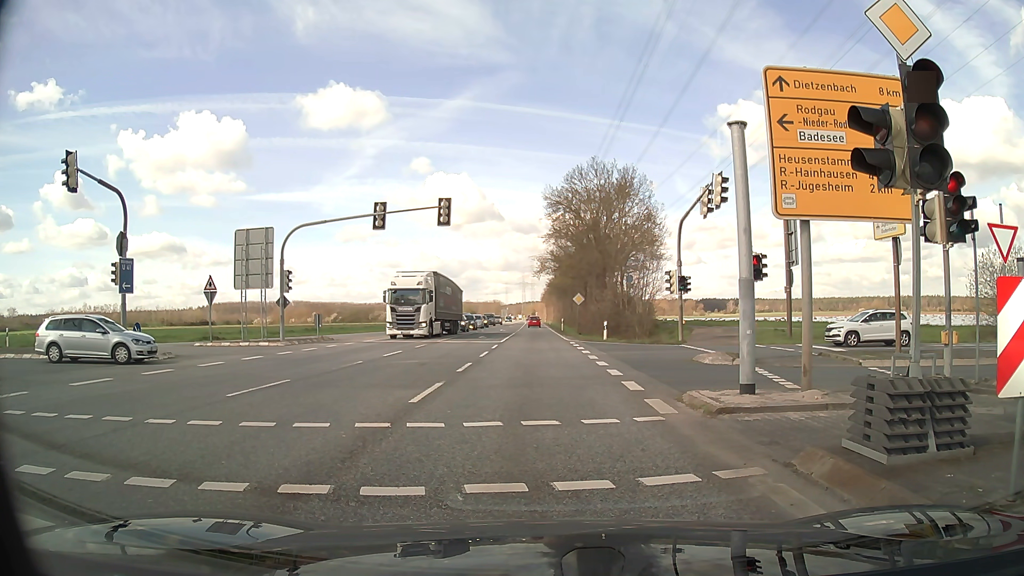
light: Day
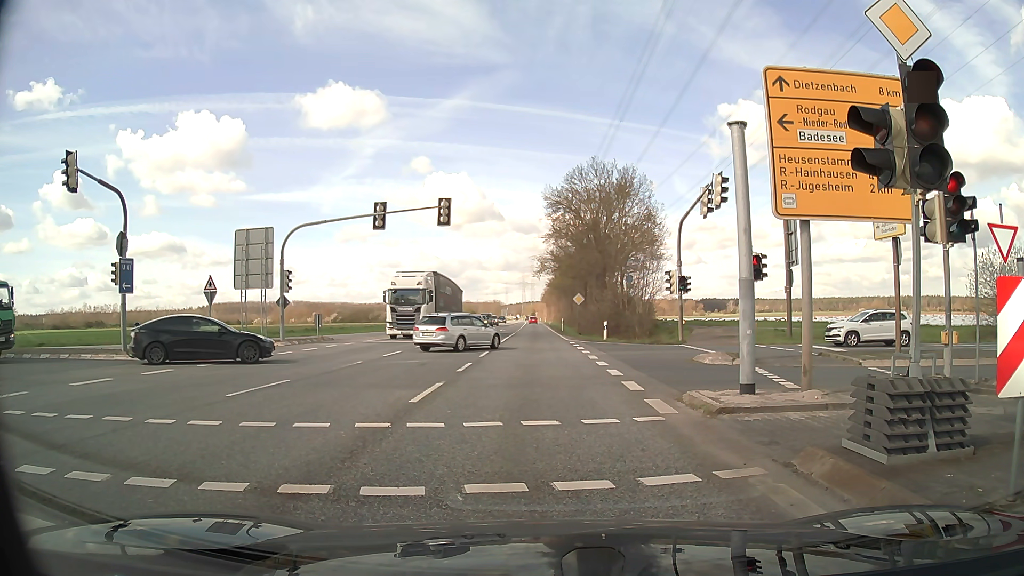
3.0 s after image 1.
(0.0, 0.0) m; 0°
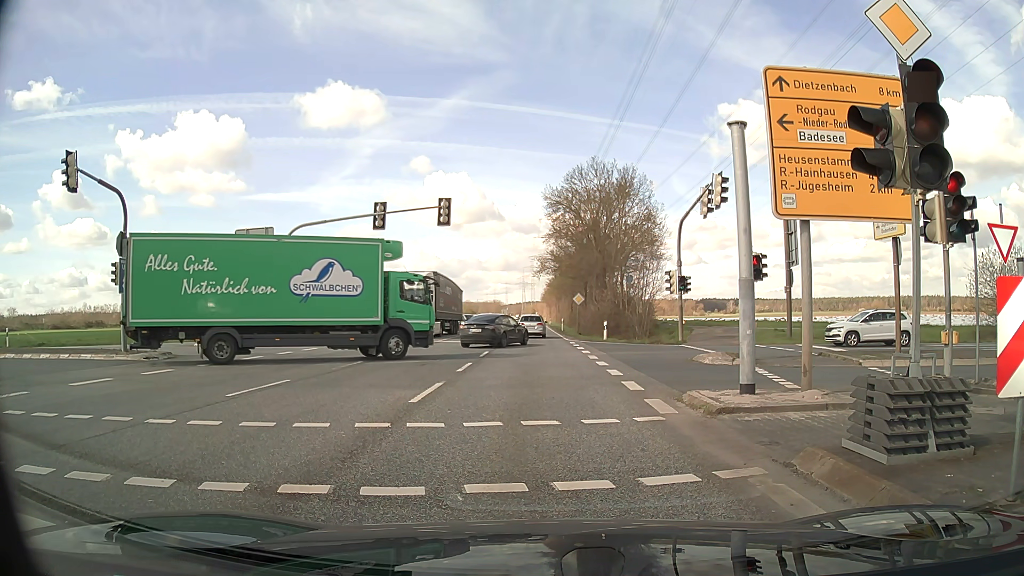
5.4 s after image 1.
(0.0, 0.0) m; 0°
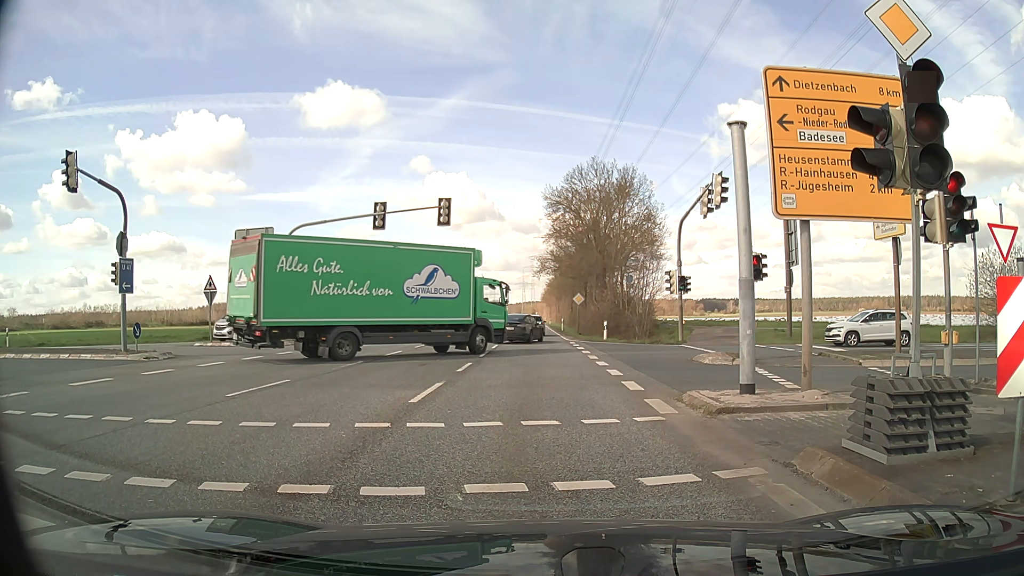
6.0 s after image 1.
(0.0, 0.0) m; 0°
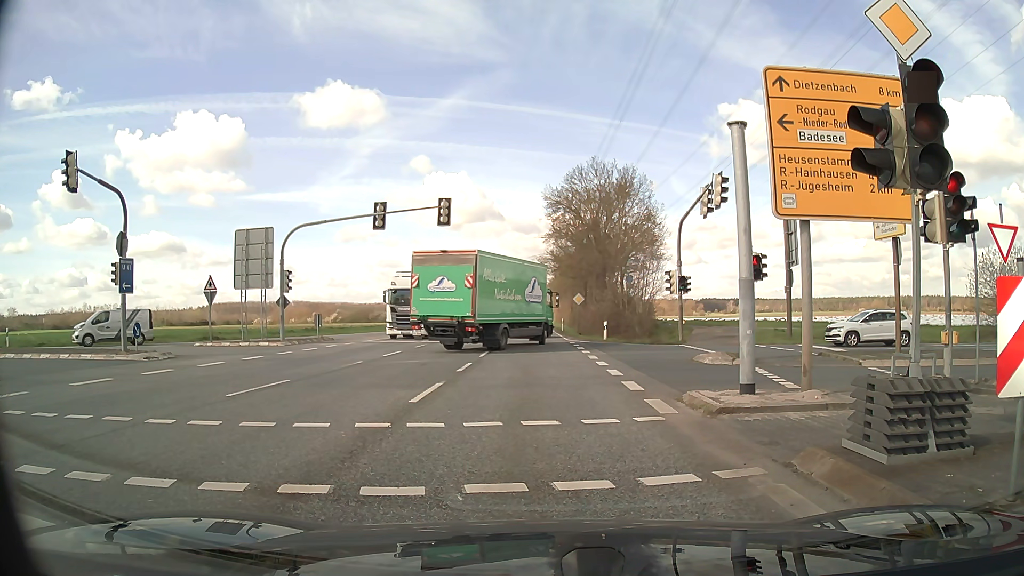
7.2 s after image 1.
(0.0, 0.0) m; 0°
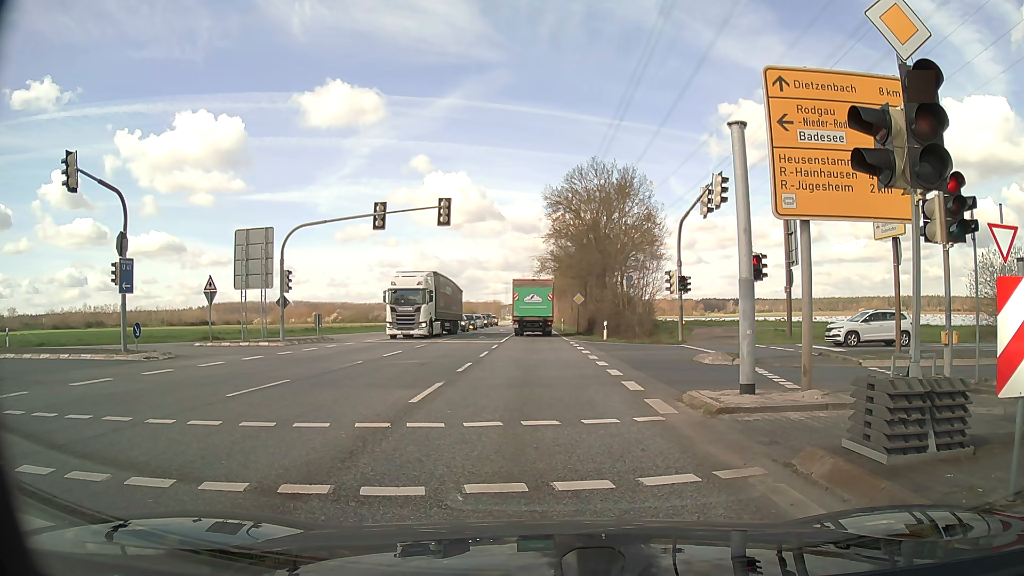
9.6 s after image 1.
(0.0, 0.0) m; 0°
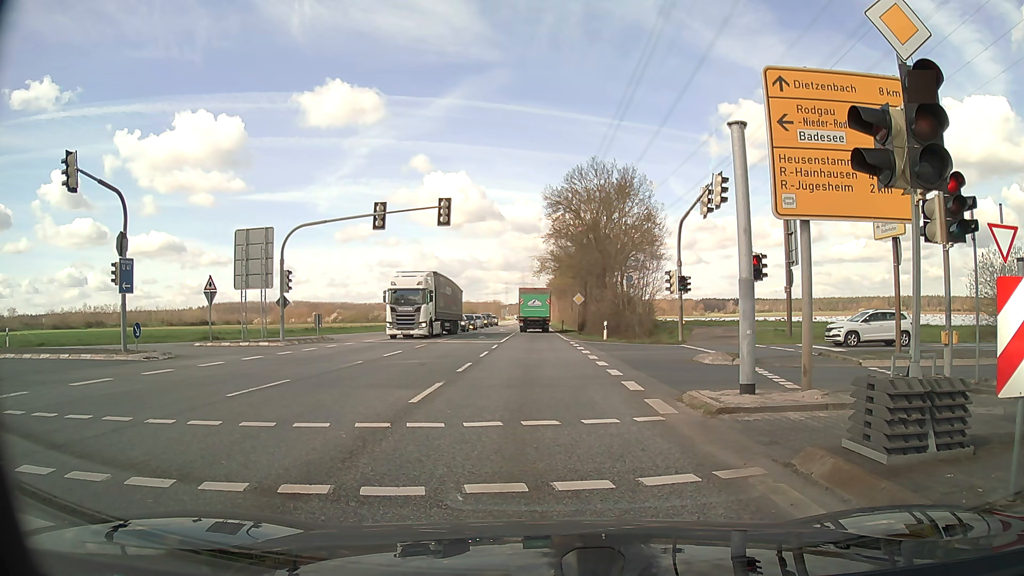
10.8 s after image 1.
(0.0, 0.0) m; 0°
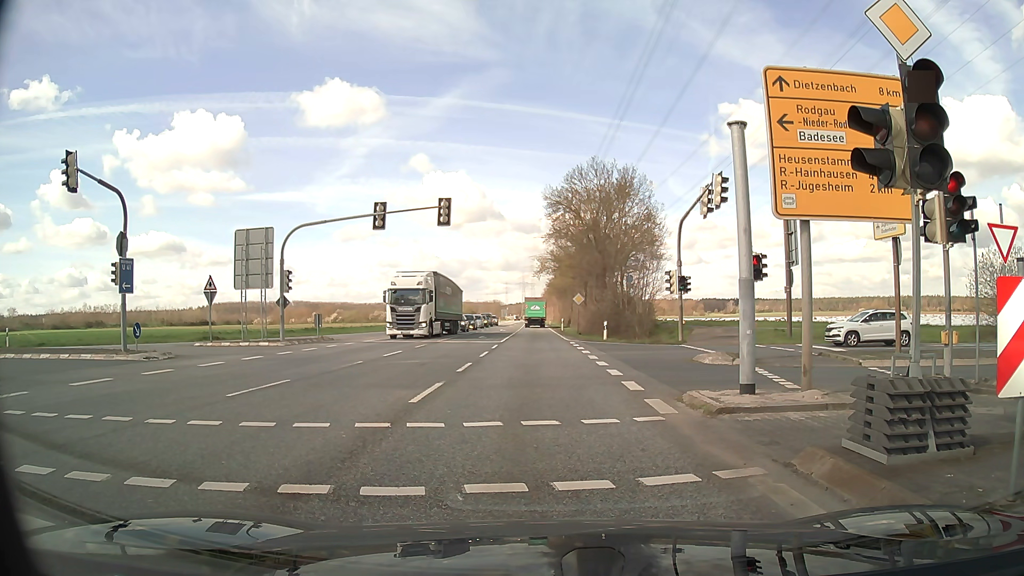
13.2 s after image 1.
(0.0, 0.0) m; 0°
(0, +10) (0, +20) (-1, +30) (-1, +40) (-1, +50) (-1, +60) (-2, +70) (-2, +80) (-2, +90) (-2, +100) m
